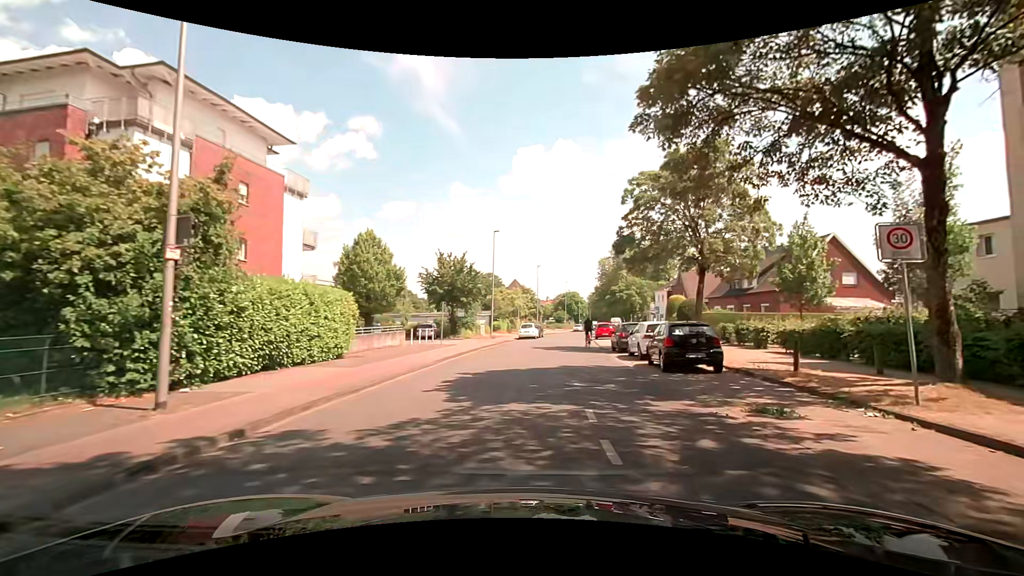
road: unclassified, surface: asphalt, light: Day
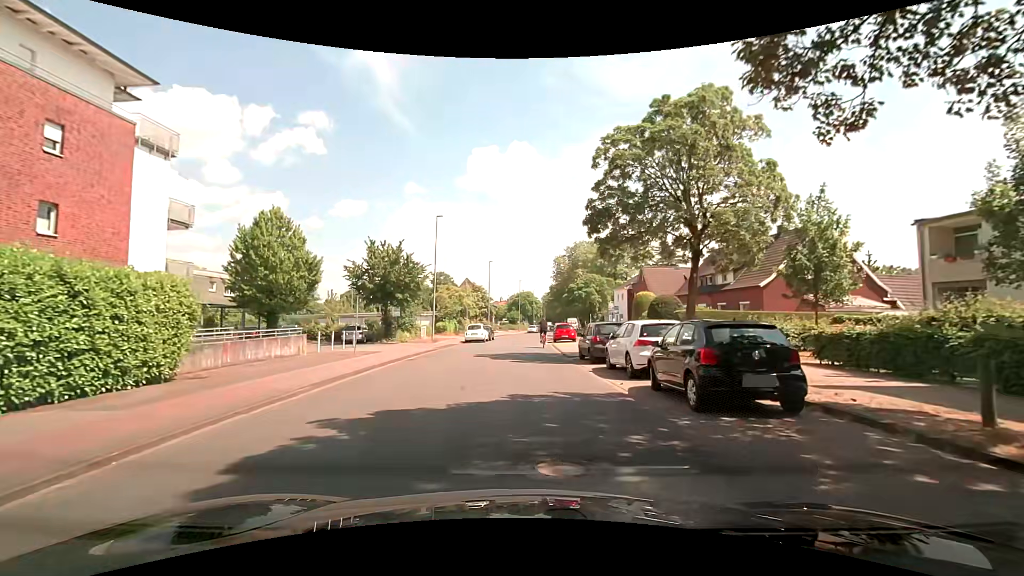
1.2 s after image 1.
(+0.4, +6.9) m; +5°
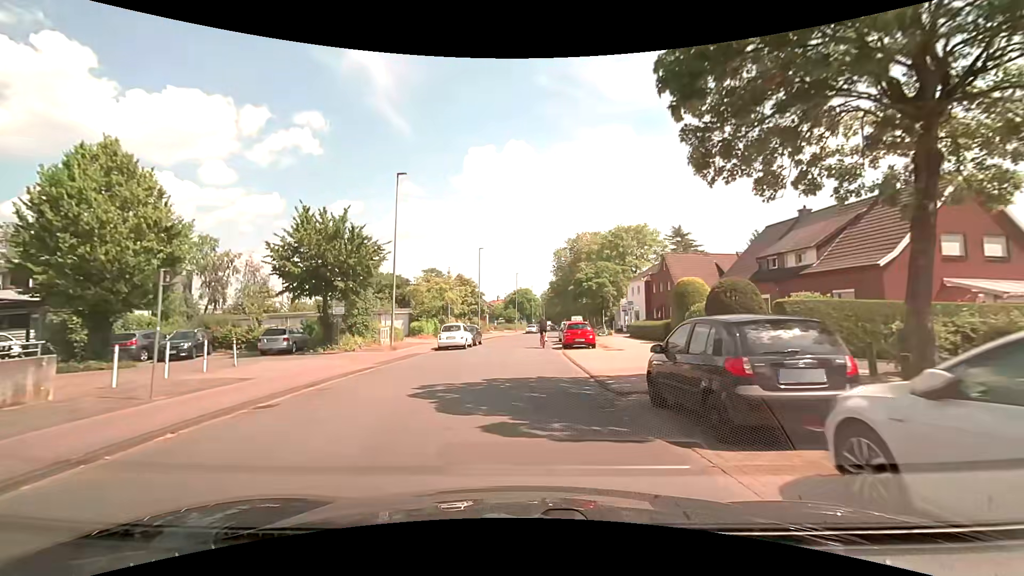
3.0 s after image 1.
(+0.3, +12.0) m; +1°
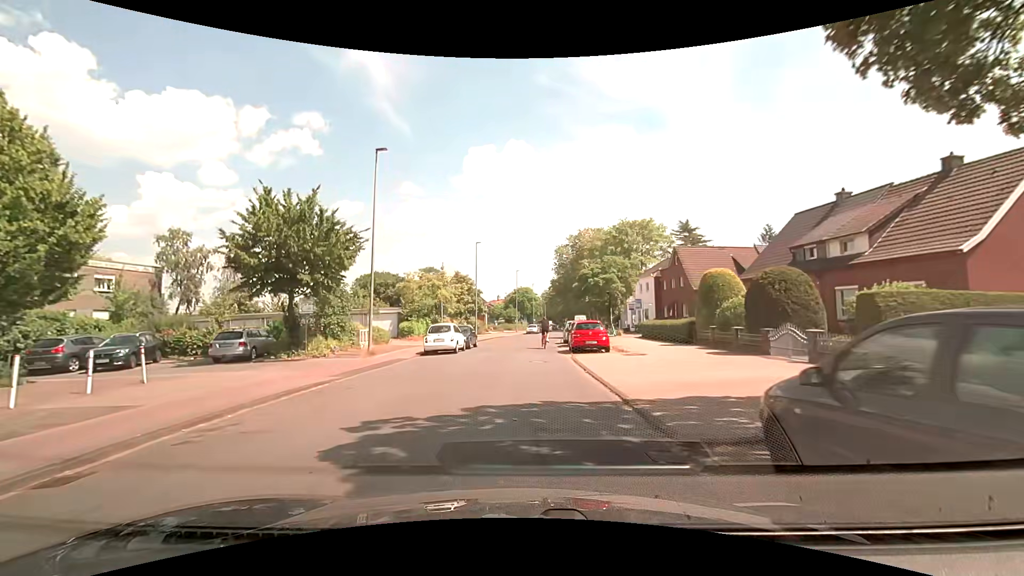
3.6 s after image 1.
(0.0, +4.3) m; -2°
(0, +10) (+1, +20) (+1, +30) (+2, +40) (+3, +50) (+4, +60) (+6, +70) (+8, +80) (+9, +89) (+10, +99) m
